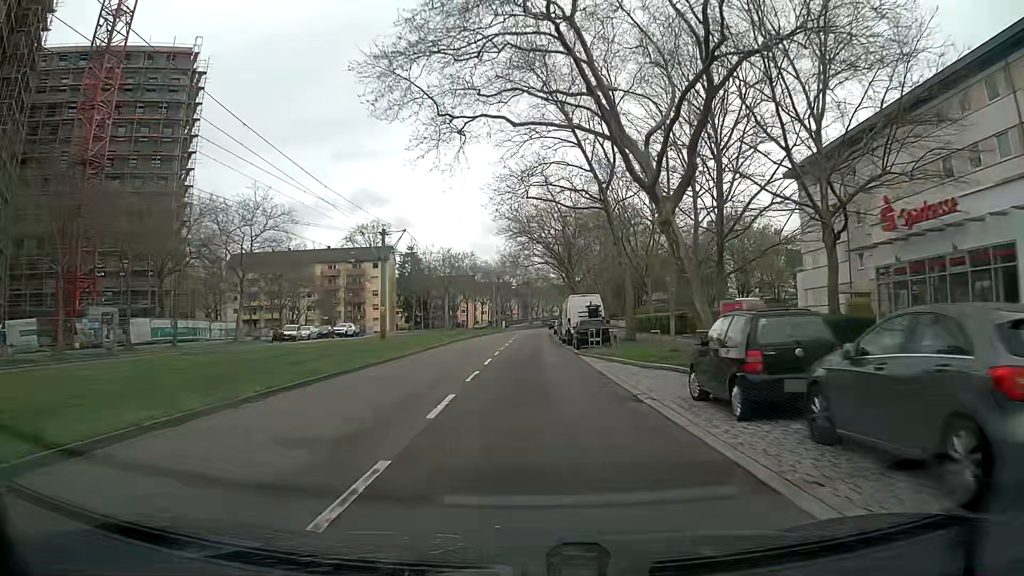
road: tertiary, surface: asphalt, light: Day
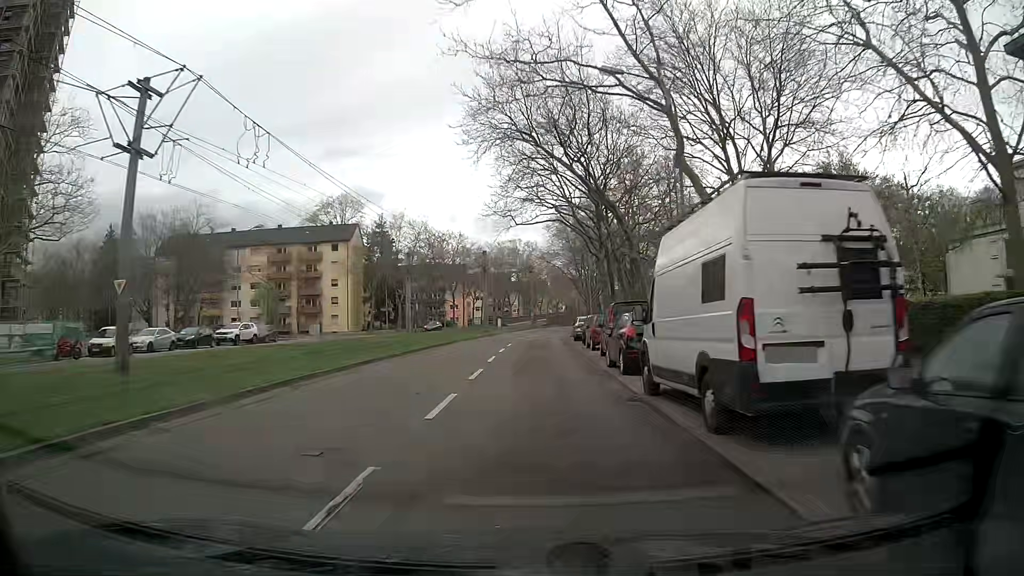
(-0.1, +30.1) m; 0°
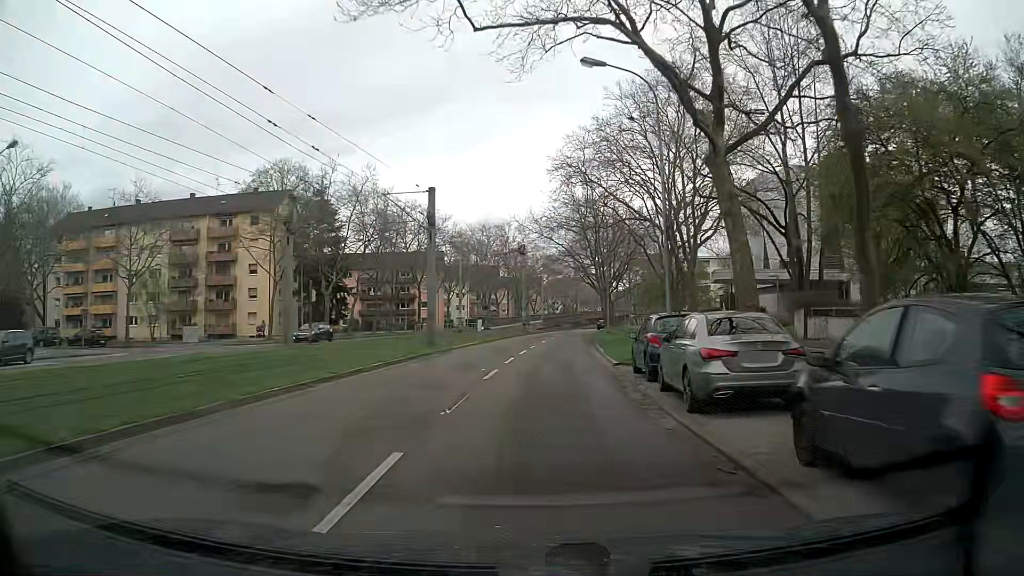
(+0.1, +30.0) m; +1°
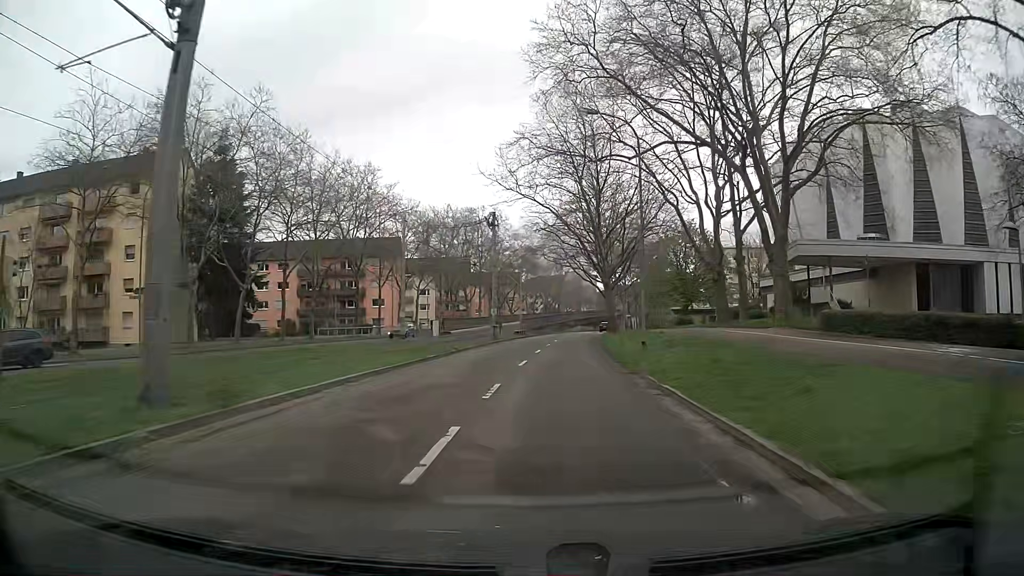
(+0.2, +22.4) m; +1°
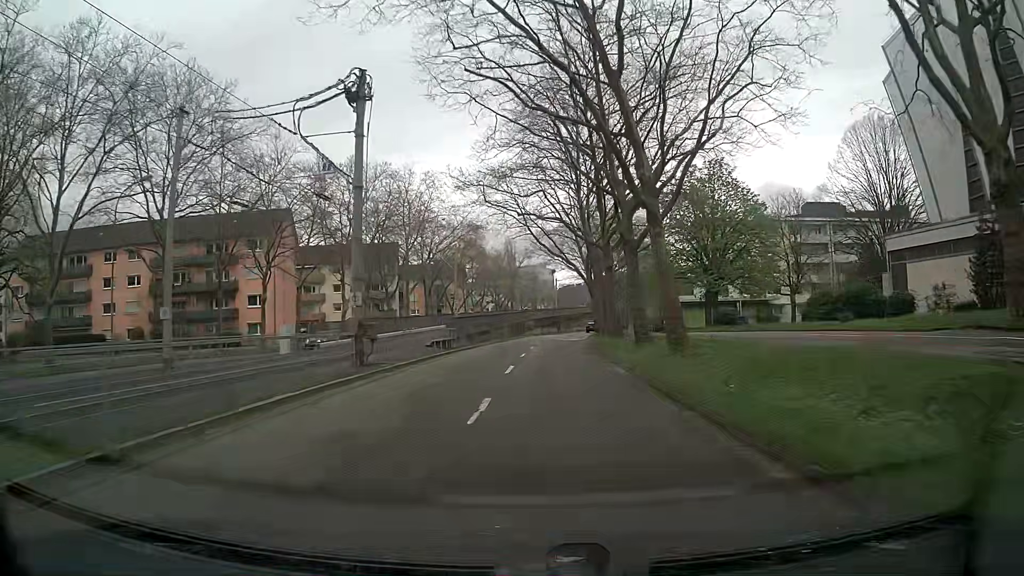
(+1.1, +29.9) m; +5°
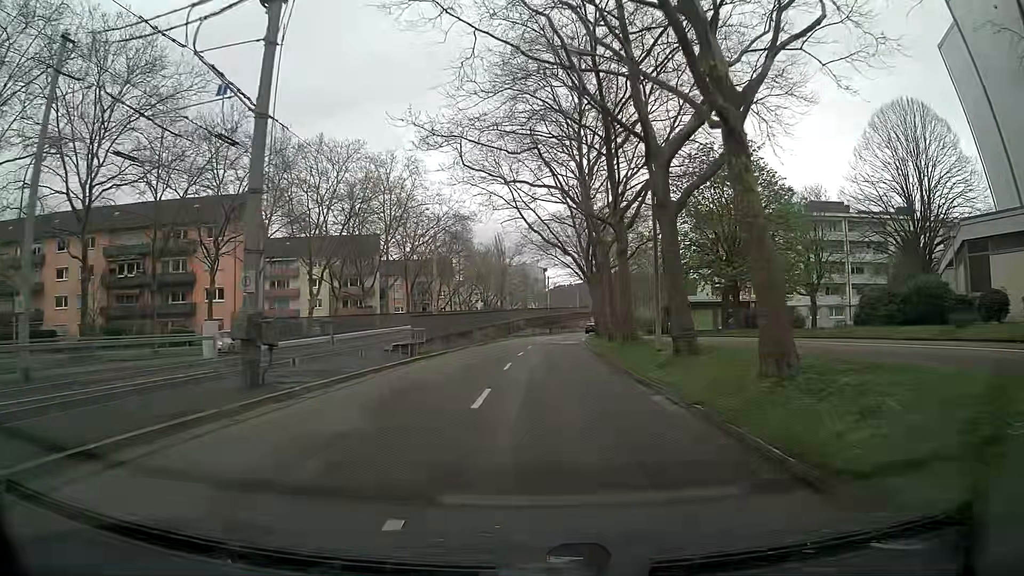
(0.0, +7.5) m; 0°
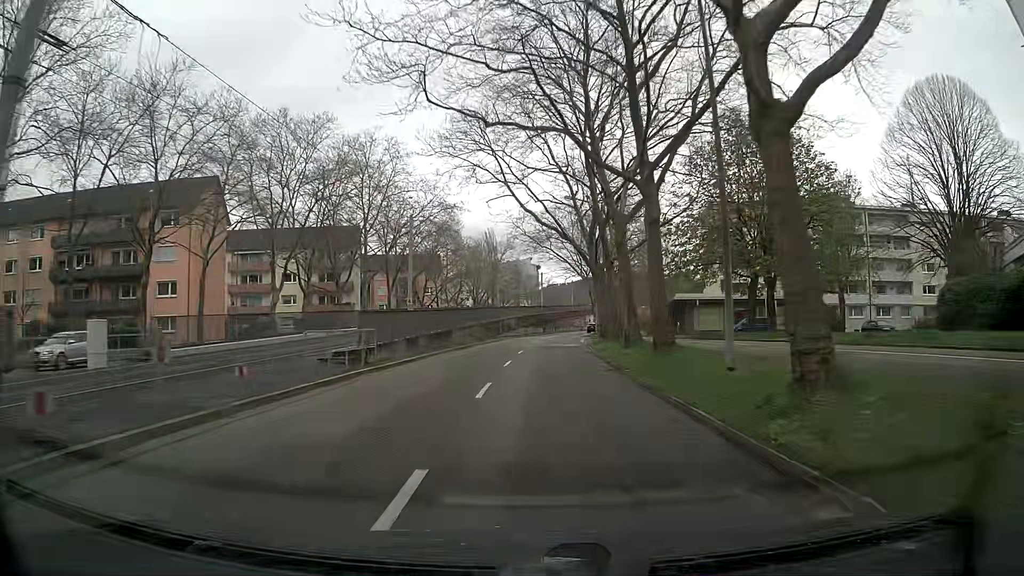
(+0.1, +7.5) m; 0°
(0, +10) (+1, +20) (+1, +30) (+2, +40) (+3, +50) (+3, +60) (+5, +70) (+6, +80) (+8, +90) (+9, +99) m
